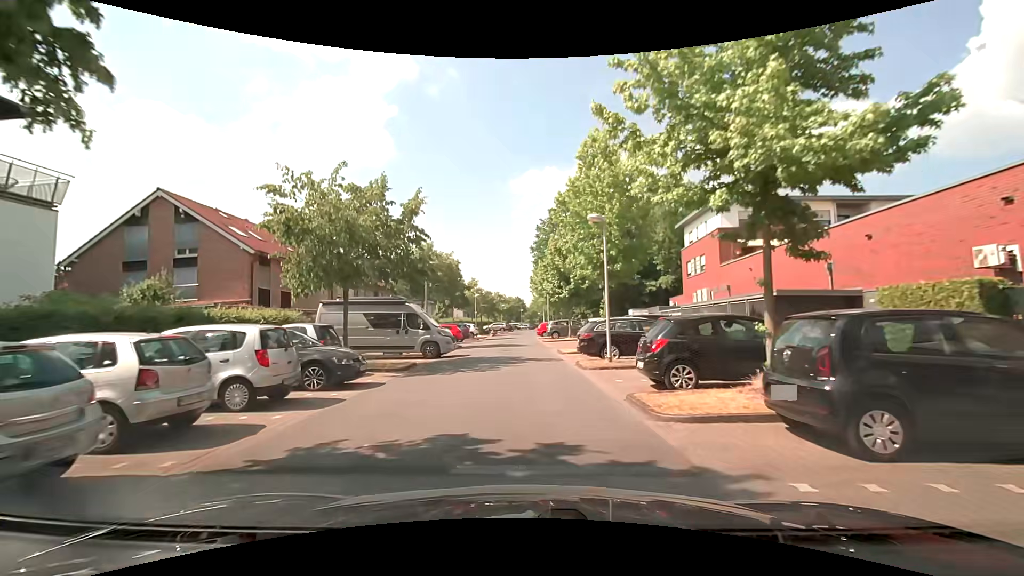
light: Day
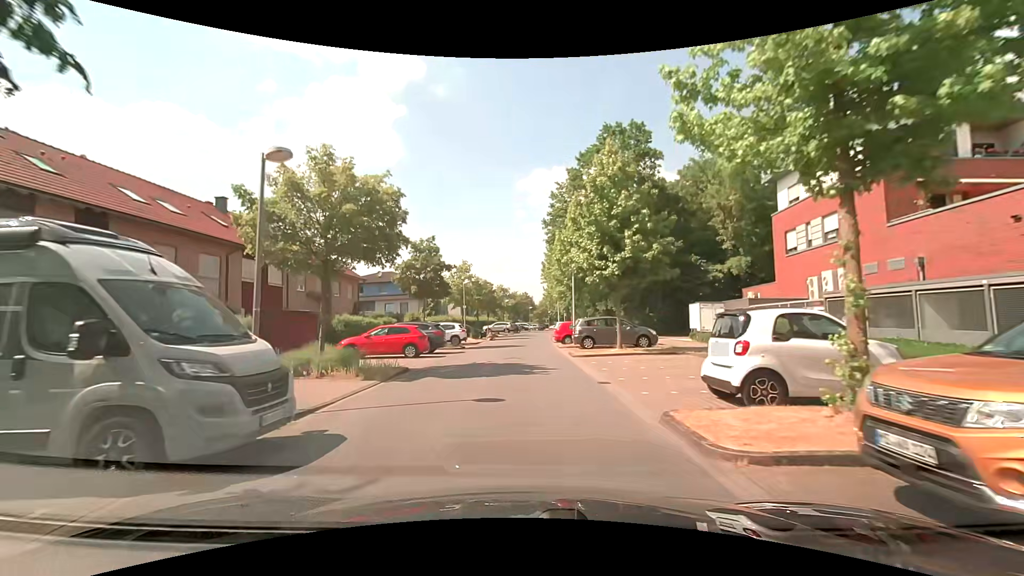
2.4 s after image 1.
(-0.1, +17.1) m; -1°
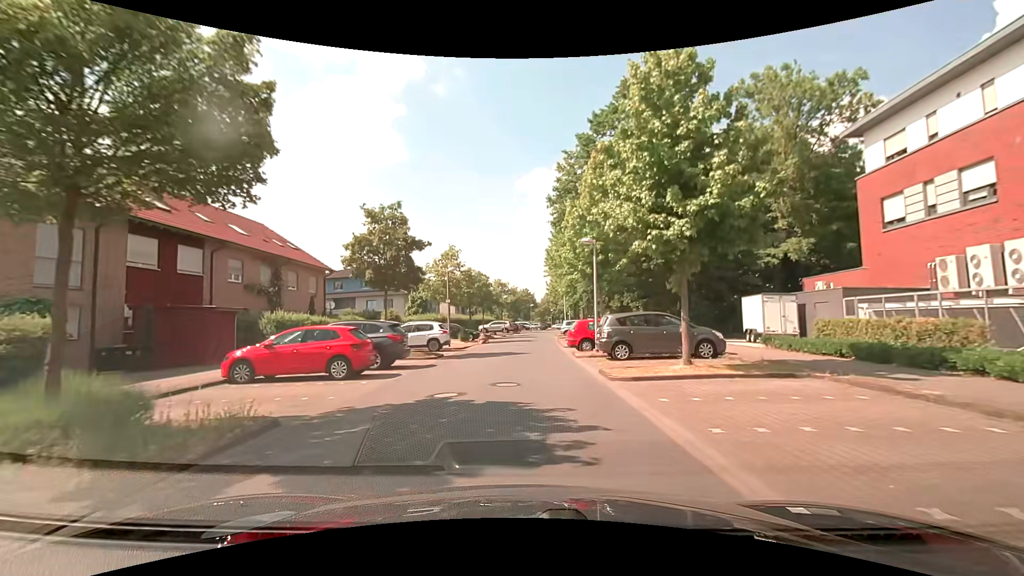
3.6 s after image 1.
(0.0, +8.6) m; 0°
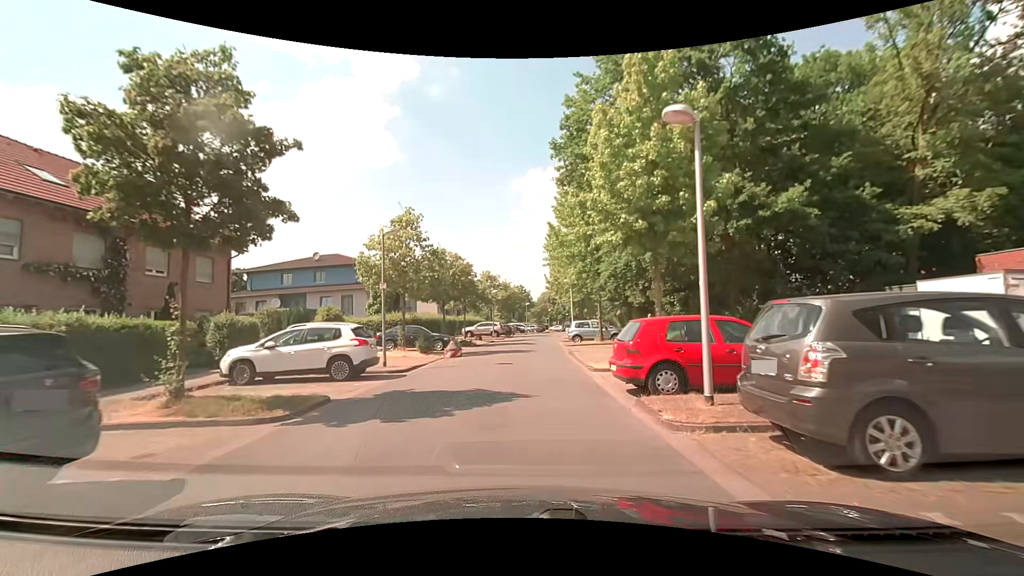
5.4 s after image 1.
(+0.2, +12.6) m; +1°
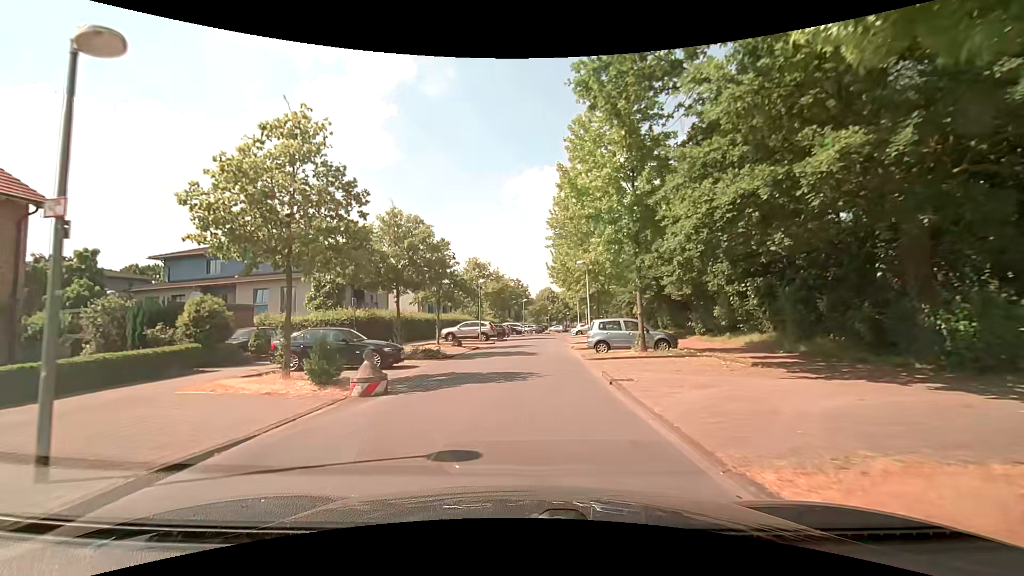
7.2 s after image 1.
(0.0, +11.7) m; 0°
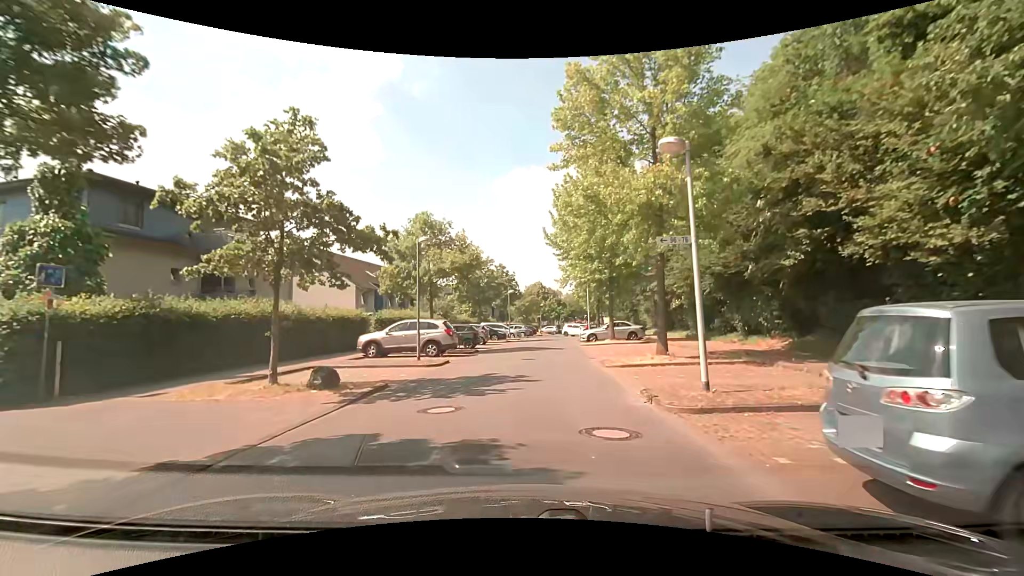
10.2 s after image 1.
(+0.2, +18.7) m; +1°
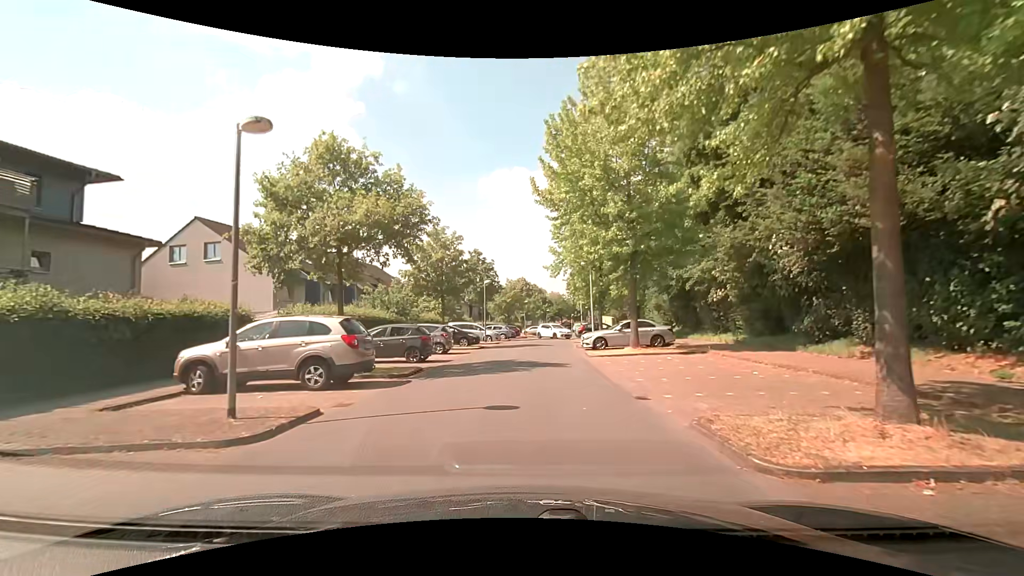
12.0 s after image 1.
(+0.3, +11.0) m; +1°
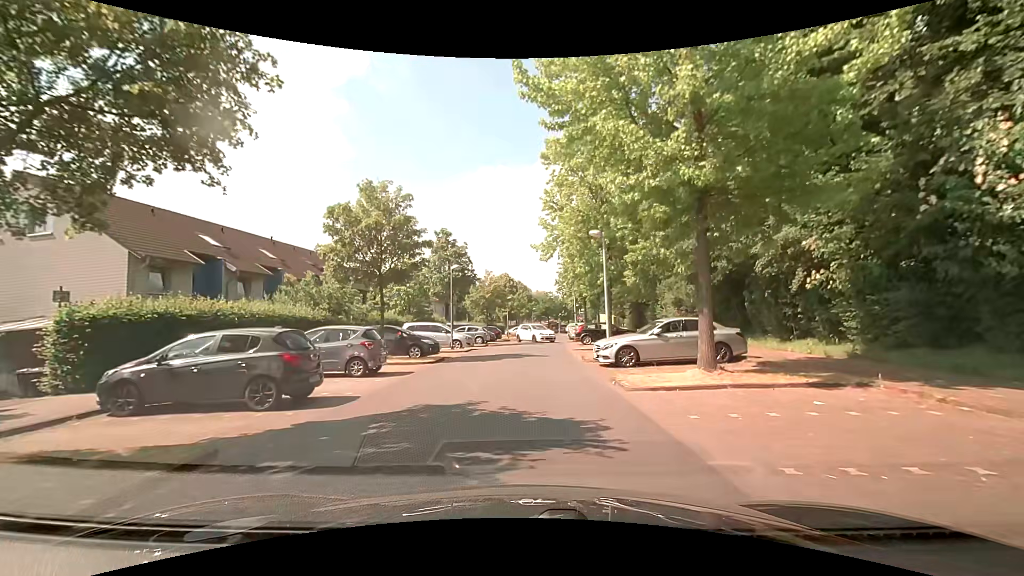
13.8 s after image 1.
(+0.3, +9.9) m; +3°
